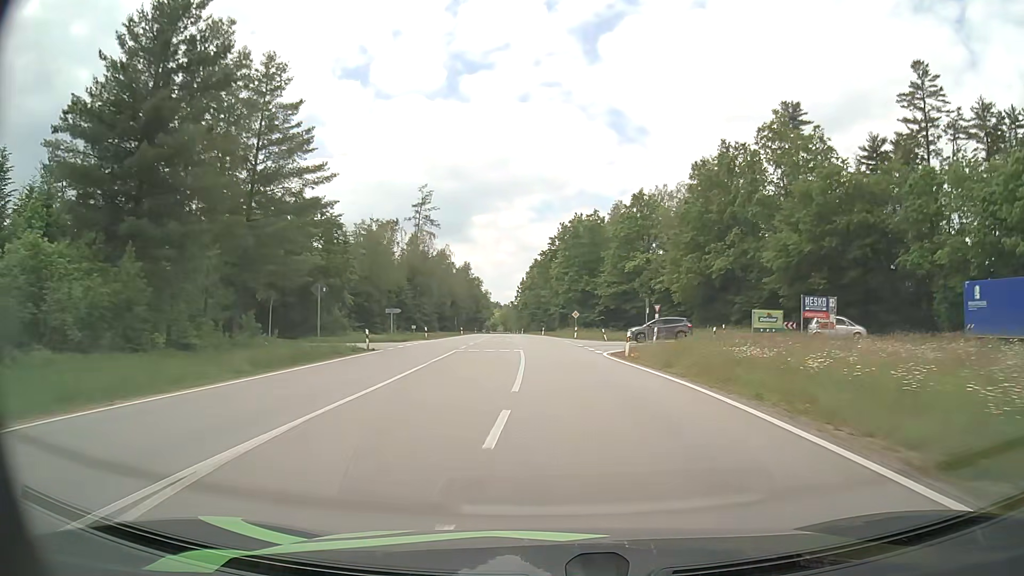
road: secondary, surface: asphalt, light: Day
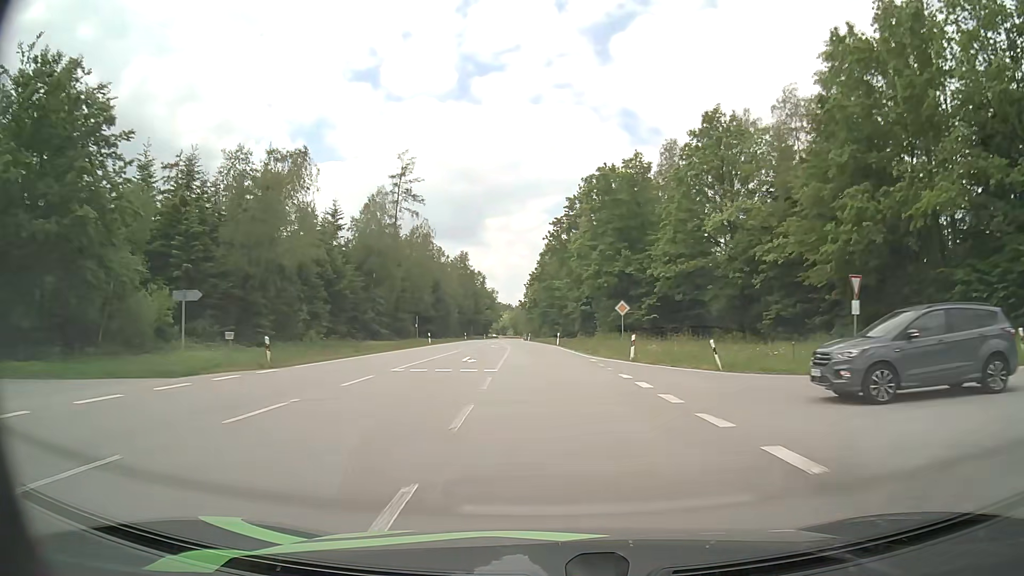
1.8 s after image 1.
(-0.4, +34.5) m; -1°
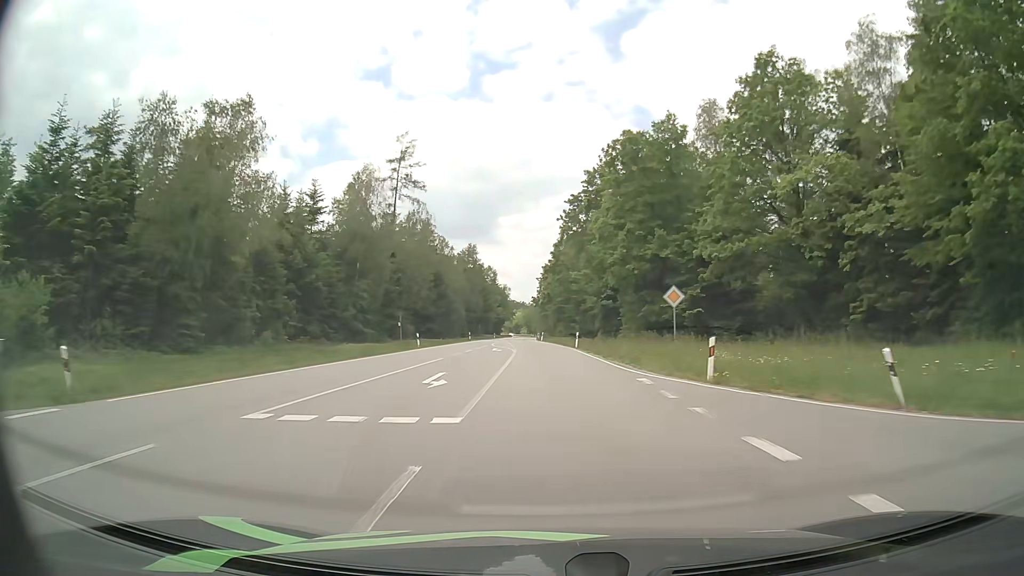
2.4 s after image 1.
(-0.1, +11.4) m; -1°
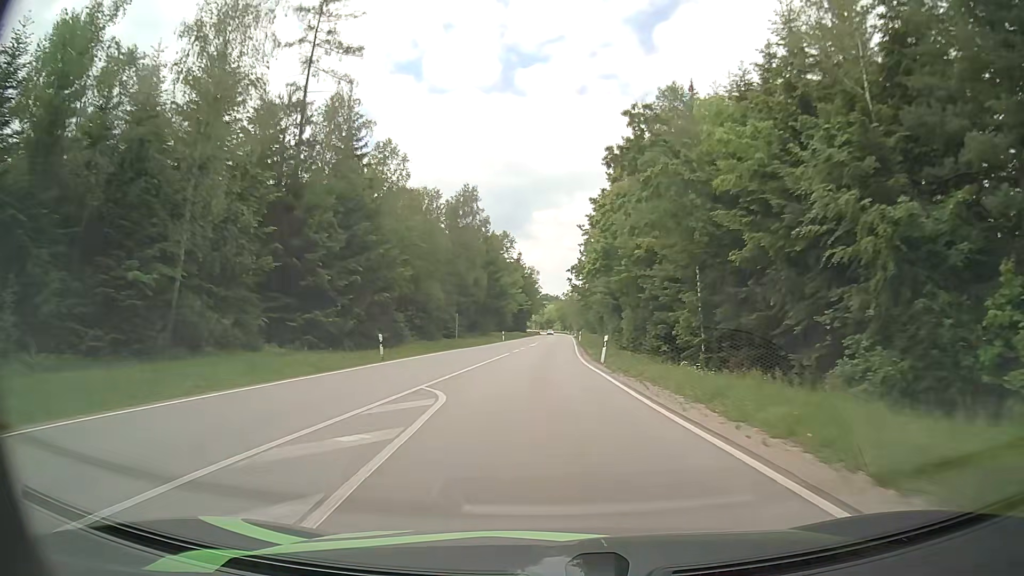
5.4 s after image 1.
(-1.7, +56.1) m; -3°
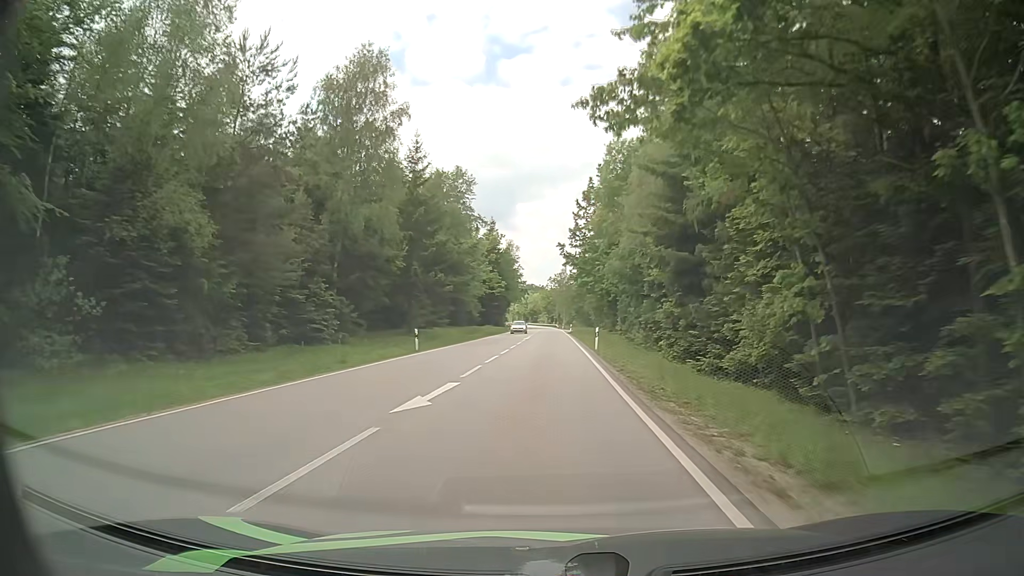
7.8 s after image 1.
(+0.6, +44.3) m; +1°
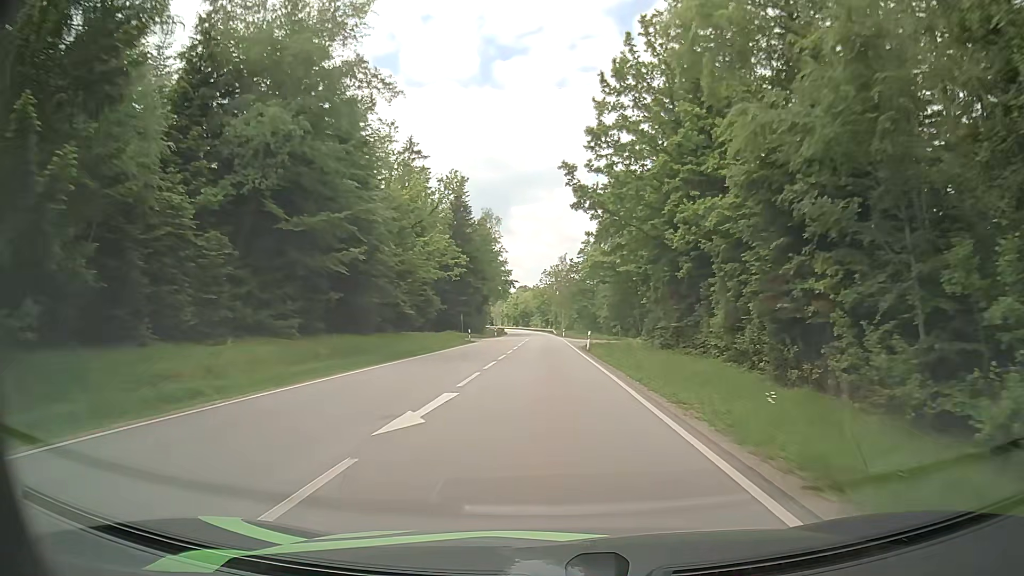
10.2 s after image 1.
(+0.5, +44.2) m; +1°
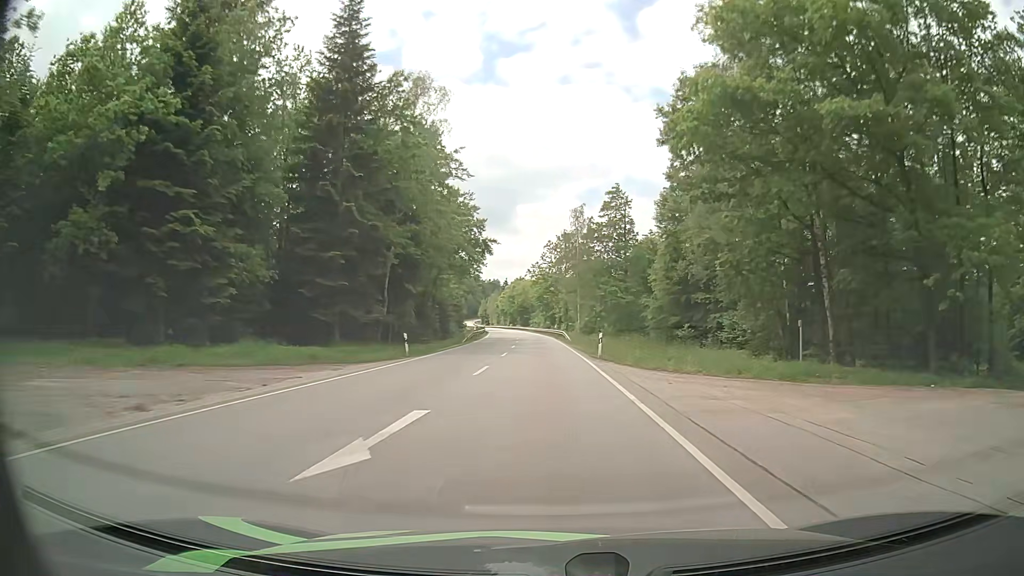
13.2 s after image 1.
(-0.4, +56.9) m; -1°
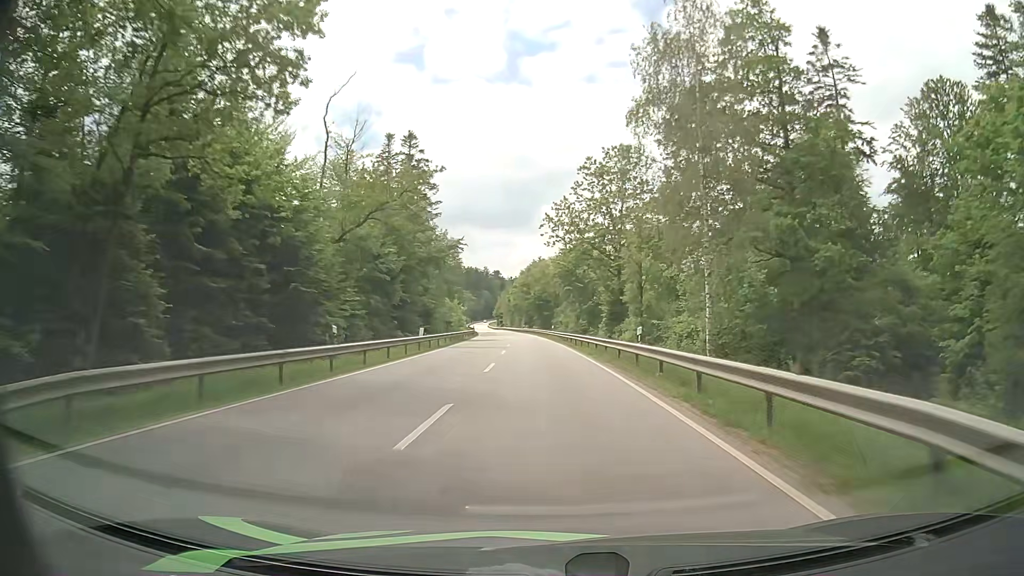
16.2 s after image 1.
(-1.1, +59.5) m; -2°
(0, +10) (0, +20) (0, +30) (-1, +40) (-1, +50) (-1, +60) (-2, +70) (-3, +80) (-3, +90) (-4, +100) m
